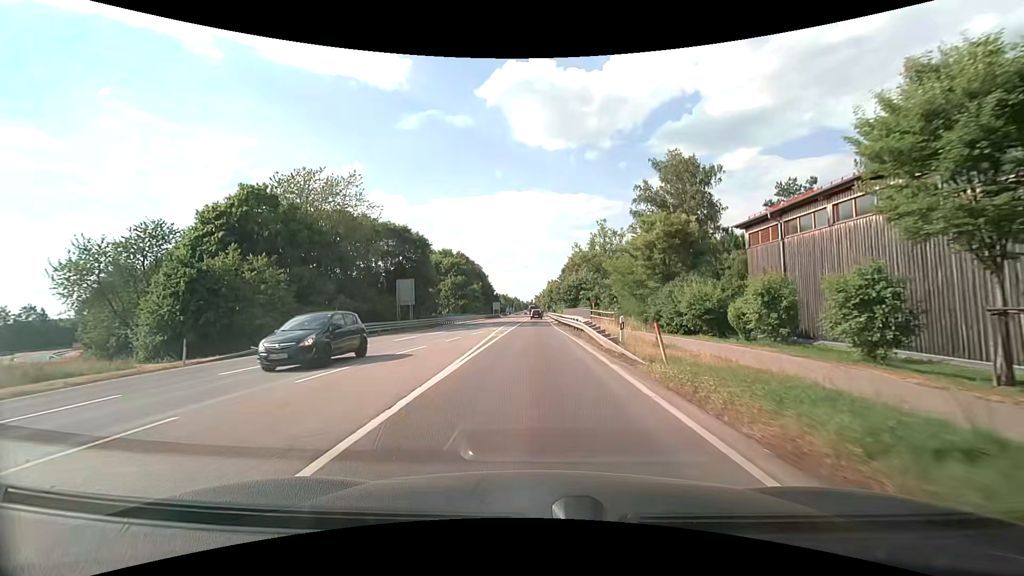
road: secondary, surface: asphalt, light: Day
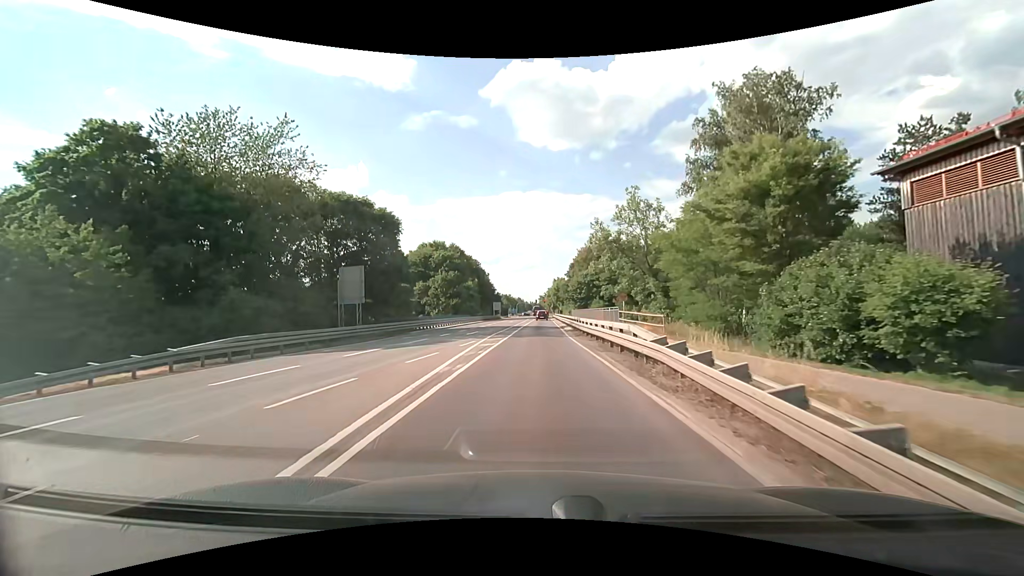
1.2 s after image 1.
(0.0, +14.7) m; 0°
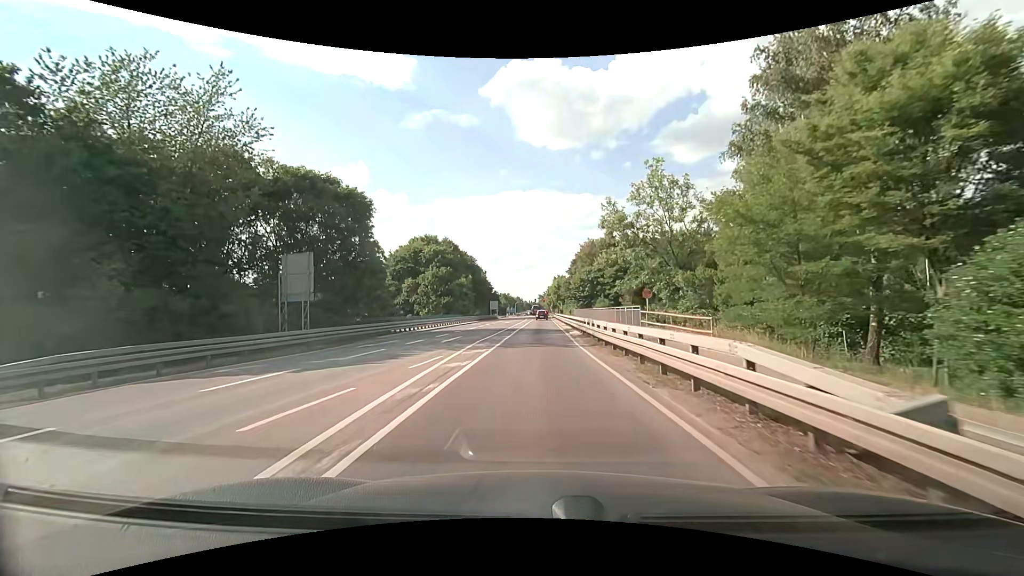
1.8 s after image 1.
(0.0, +7.3) m; 0°
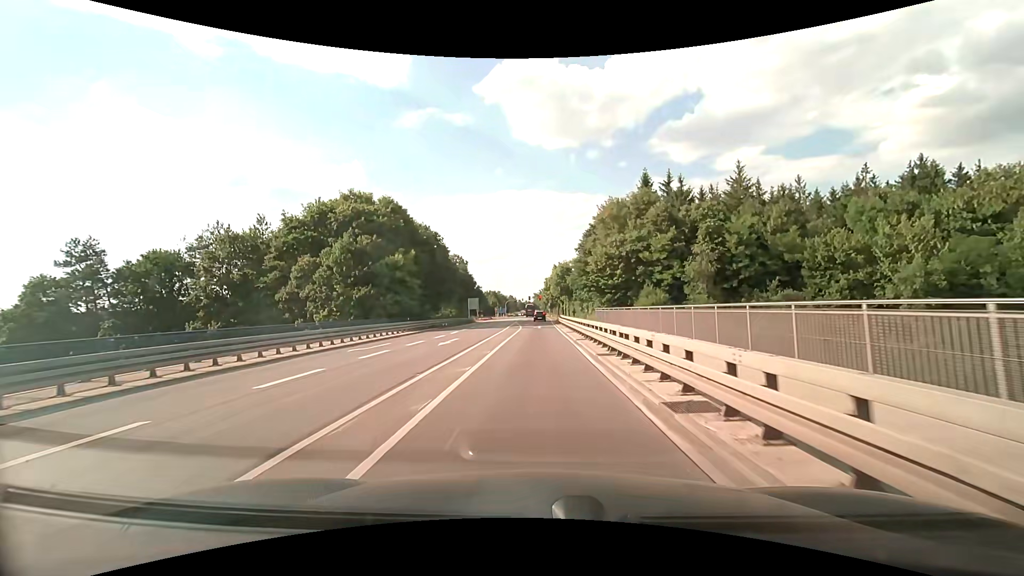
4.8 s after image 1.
(+0.3, +36.0) m; +1°
(0, +10) (0, +20) (0, +30) (0, +40) (0, +50) (0, +60) (0, +70) (0, +80) (0, +90) (+1, +100) m
